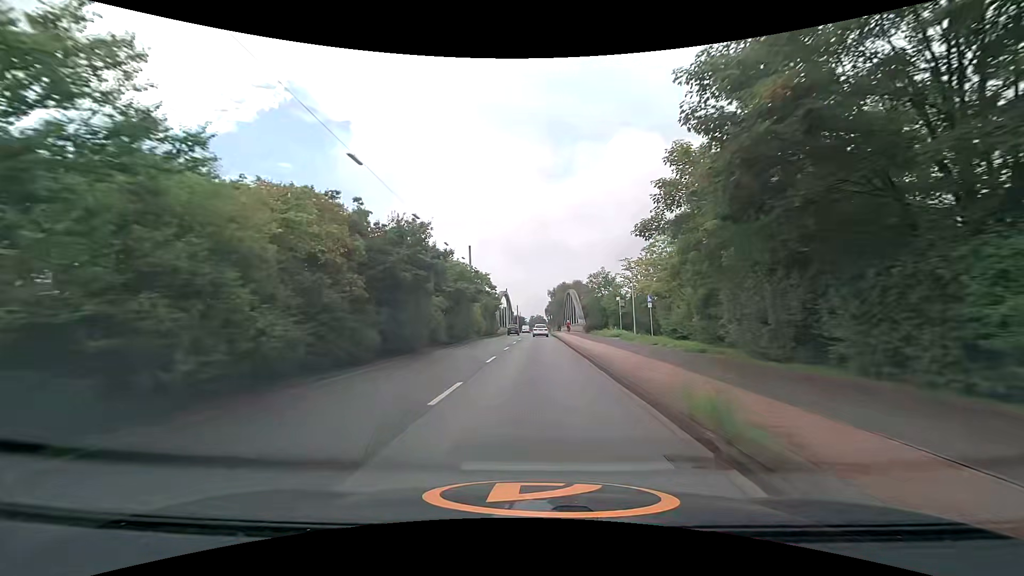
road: secondary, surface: asphalt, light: Day
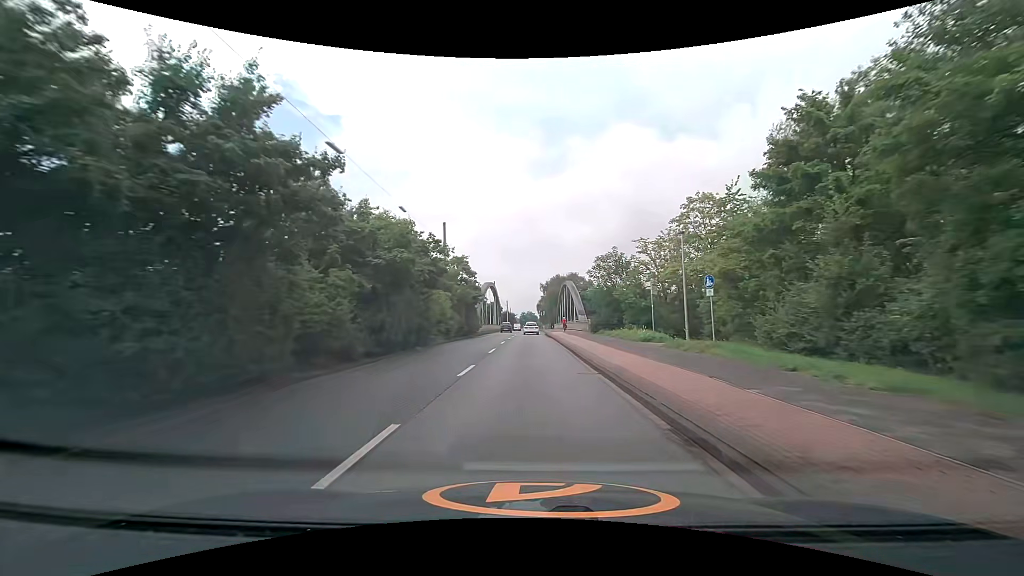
(0.0, +13.9) m; +1°
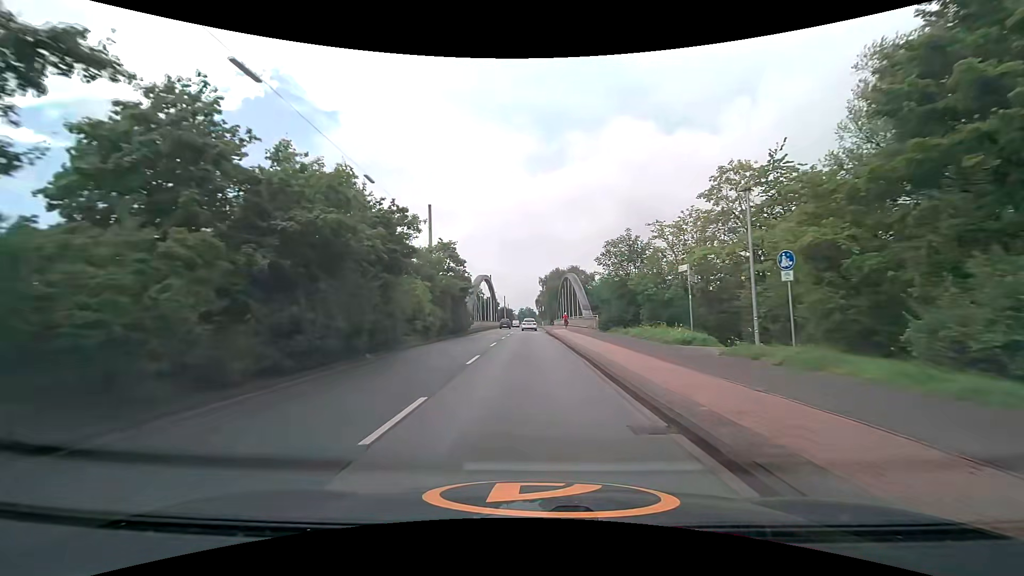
(0.0, +6.9) m; +1°
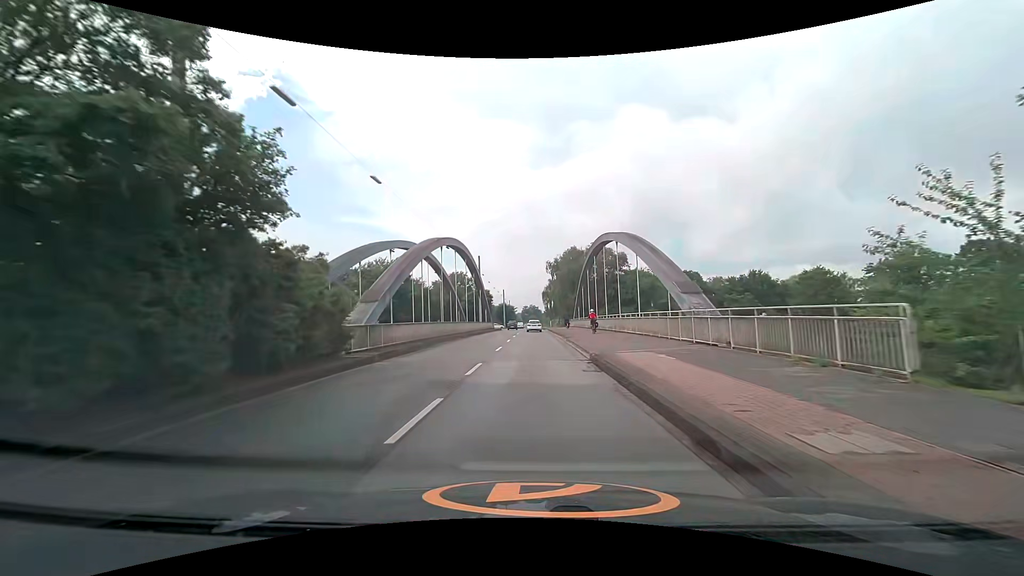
(-0.5, +34.8) m; -1°
(0, +10) (0, +20) (0, +30) (0, +40) (+1, +50) (+1, +60) (+1, +70) (+1, +80) (+1, +90) (+1, +100) m
